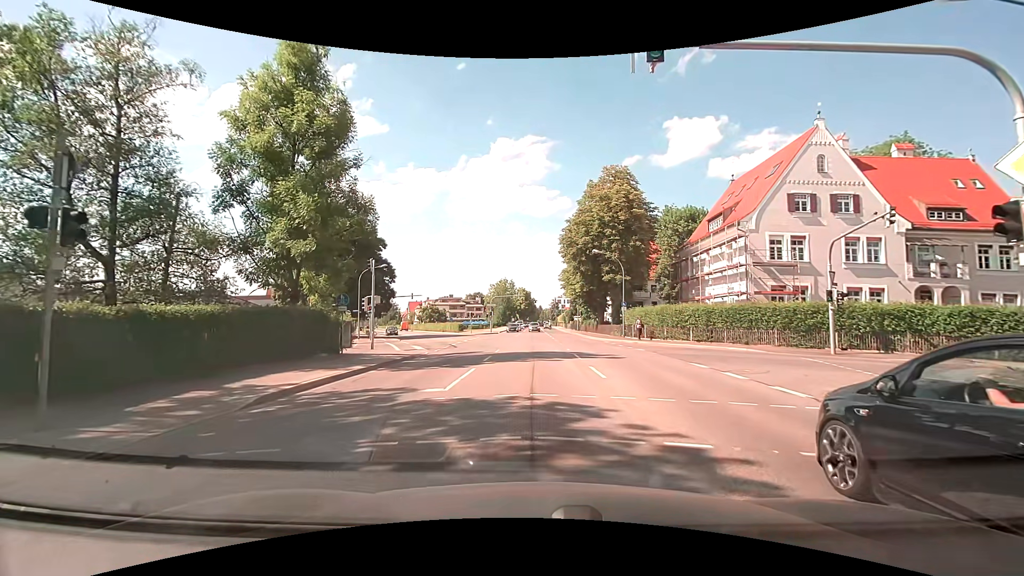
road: secondary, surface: asphalt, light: Day
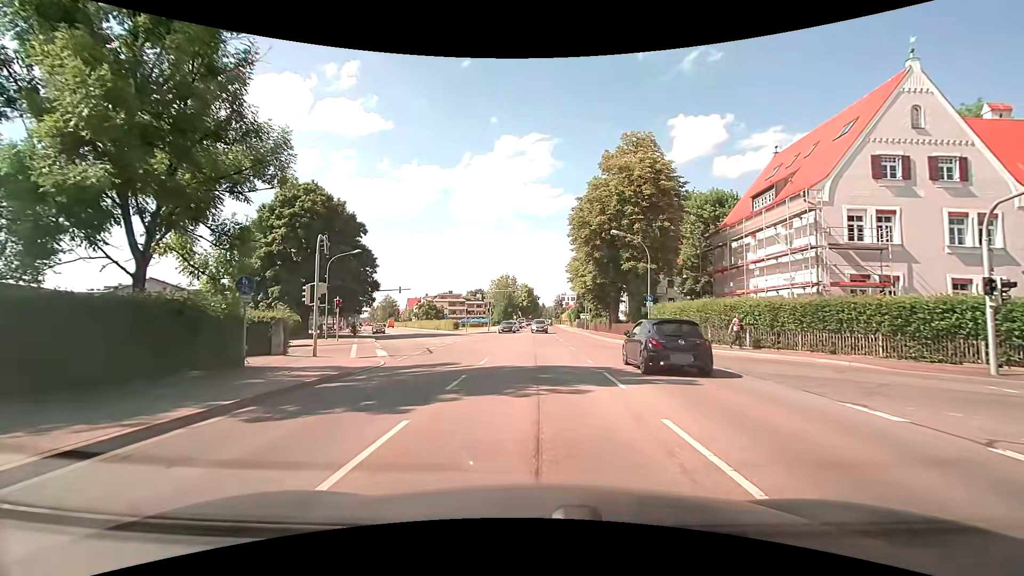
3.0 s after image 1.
(-0.1, +8.6) m; -2°
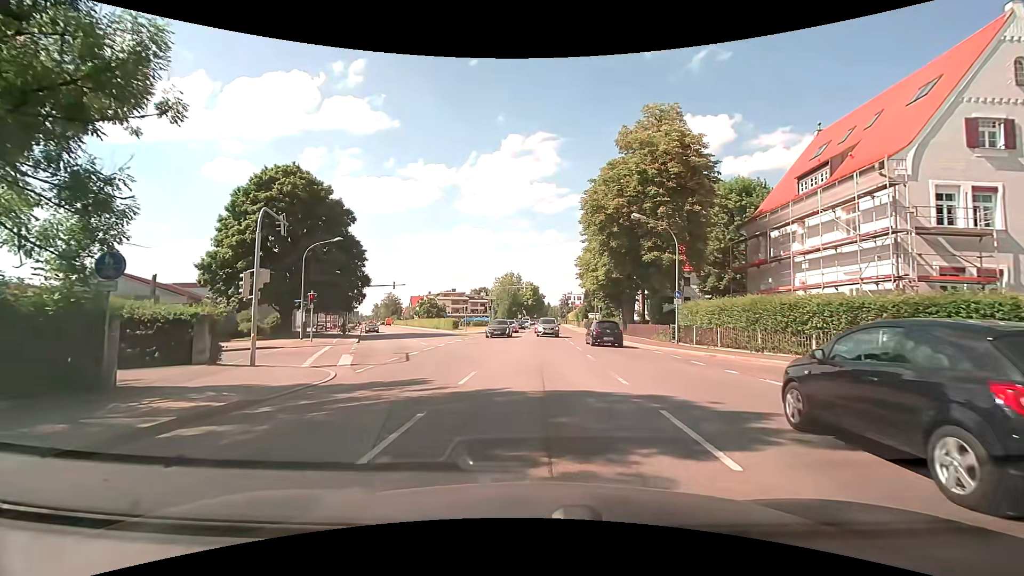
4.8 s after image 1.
(0.0, +5.3) m; +1°
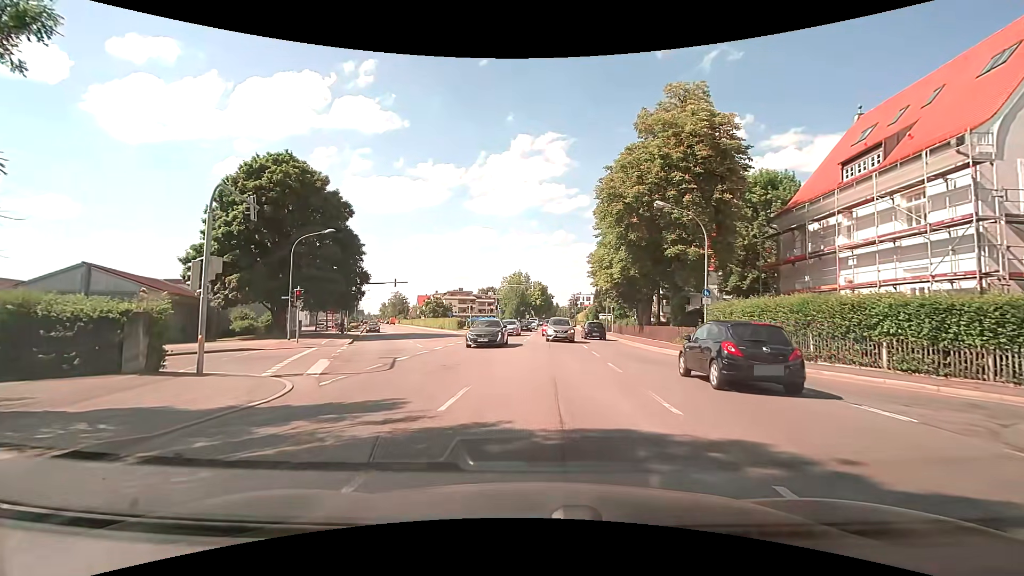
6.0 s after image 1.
(-0.1, +3.2) m; 0°
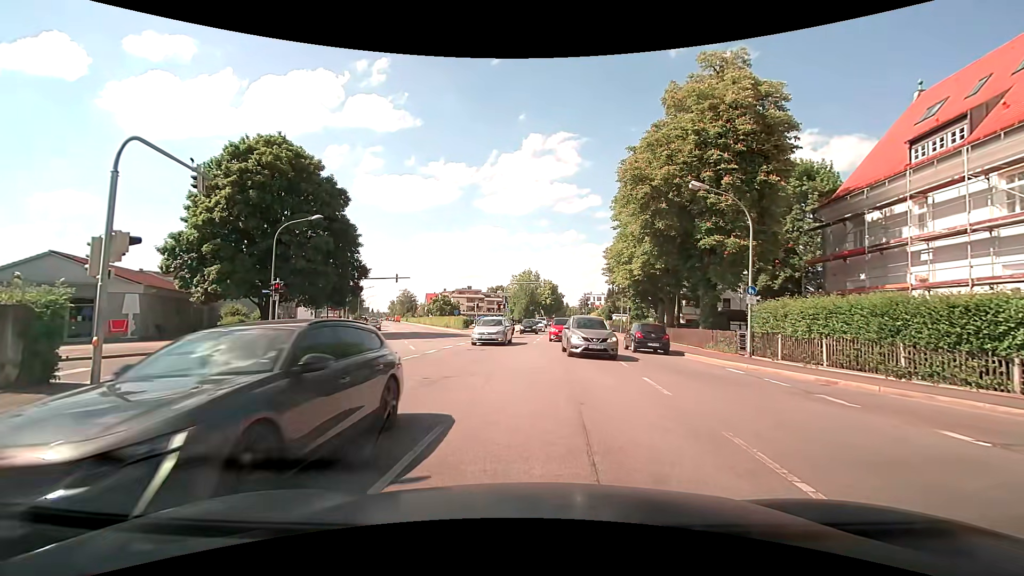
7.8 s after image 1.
(-0.1, +3.6) m; -2°
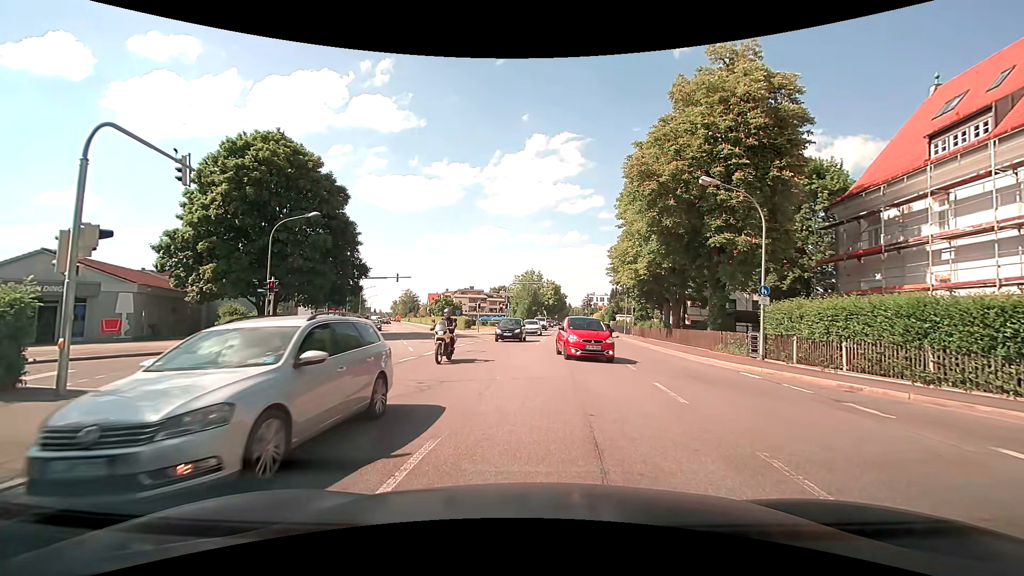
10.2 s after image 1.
(0.0, +0.8) m; 0°
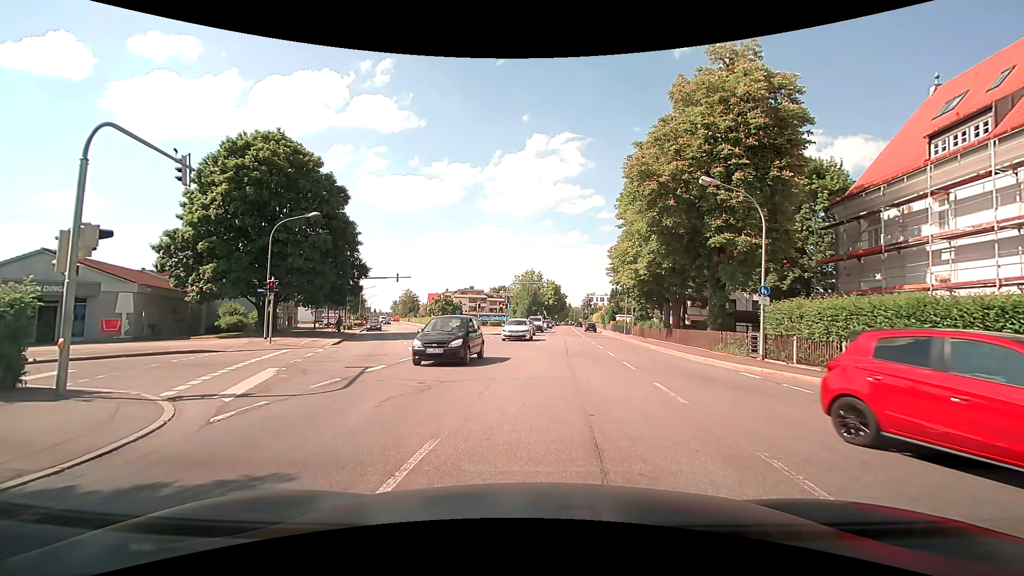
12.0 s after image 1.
(0.0, 0.0) m; 0°
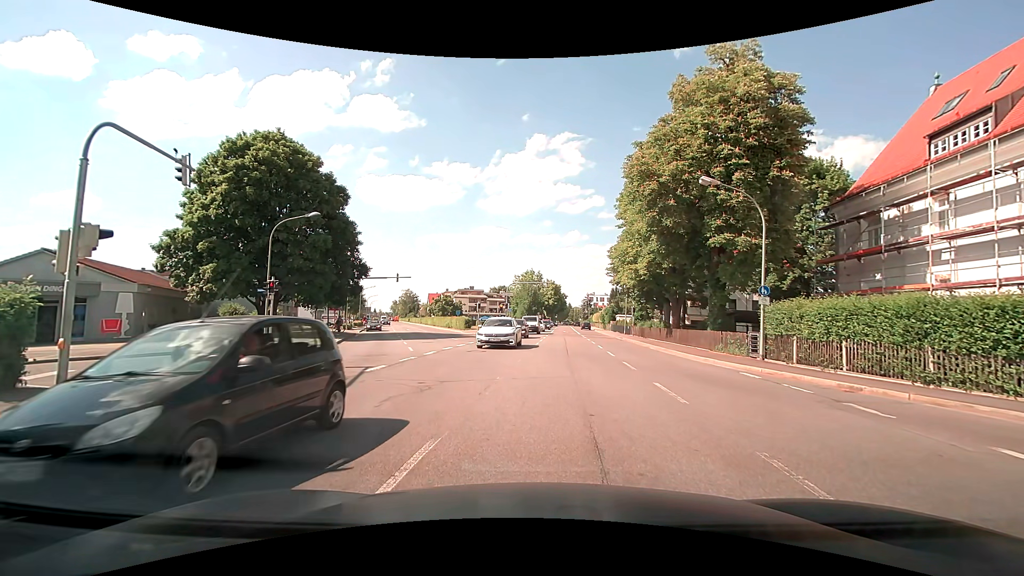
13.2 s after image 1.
(0.0, 0.0) m; 0°
(0, +10) (0, +20) (-2, +30) (-4, +40) (-7, +49) (-10, +59) (-13, +68) (-16, +78) (-19, +87) (-22, +97) m
